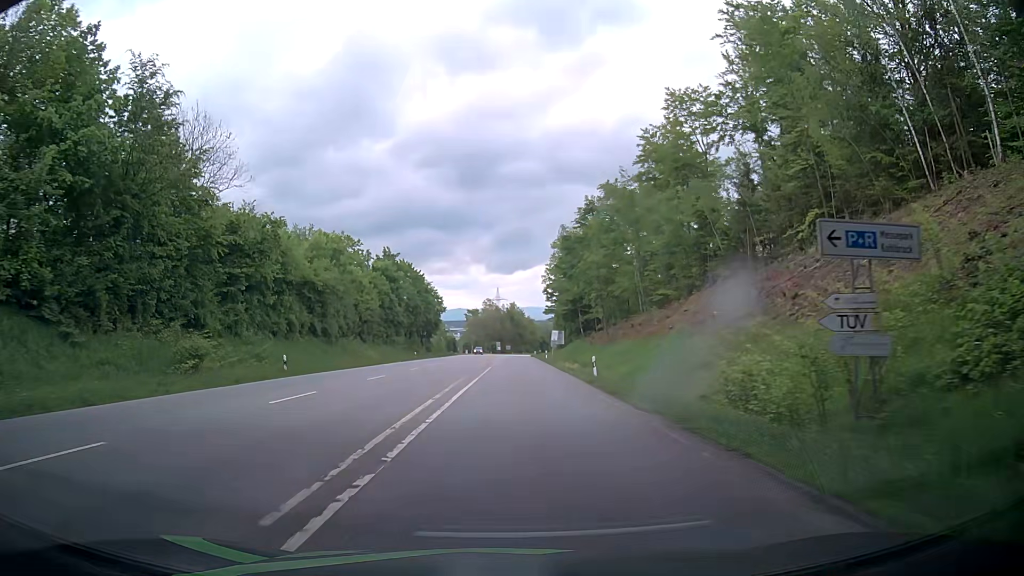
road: secondary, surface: asphalt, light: Day
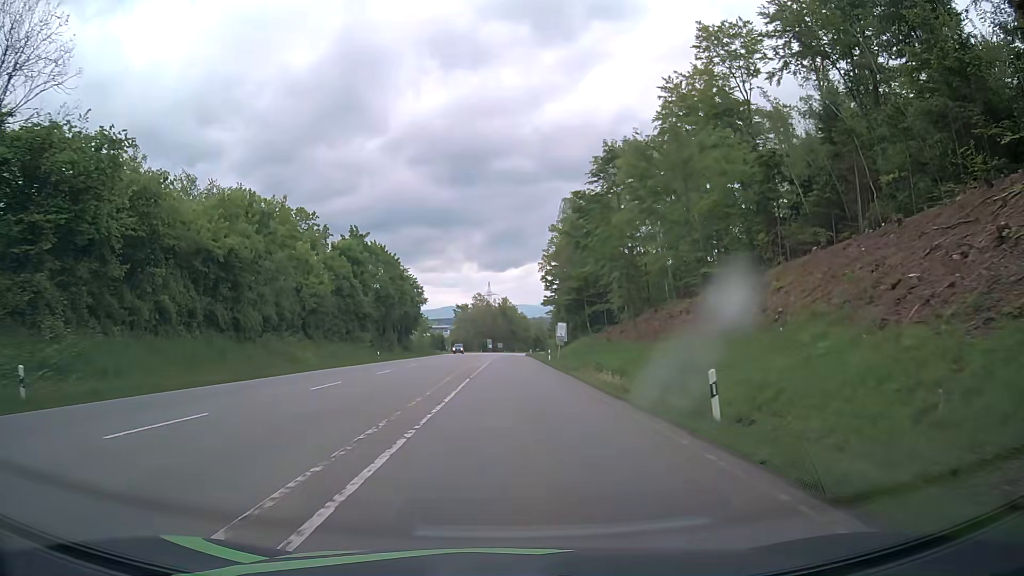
(+0.3, +18.4) m; 0°
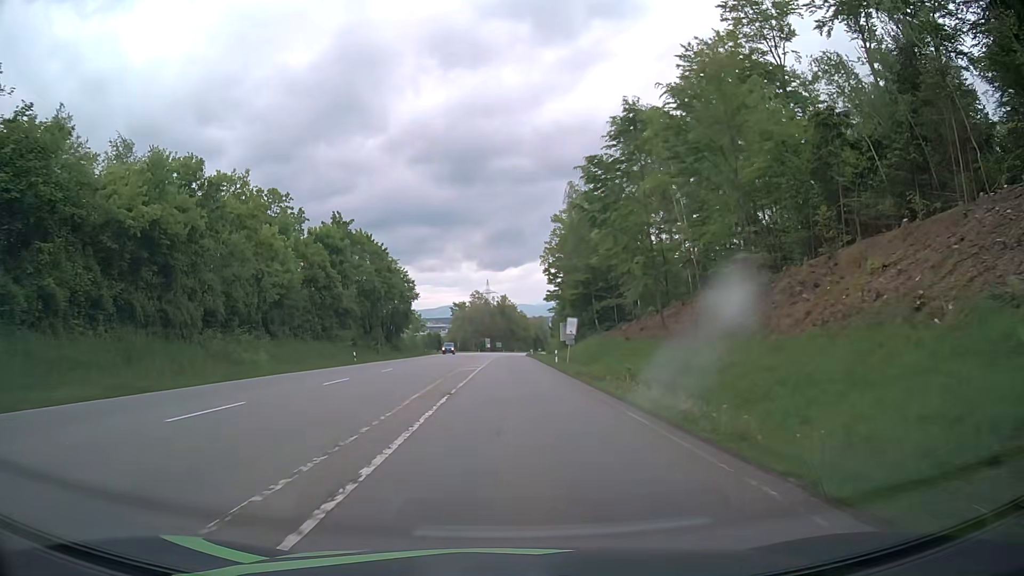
(+0.1, +9.2) m; 0°
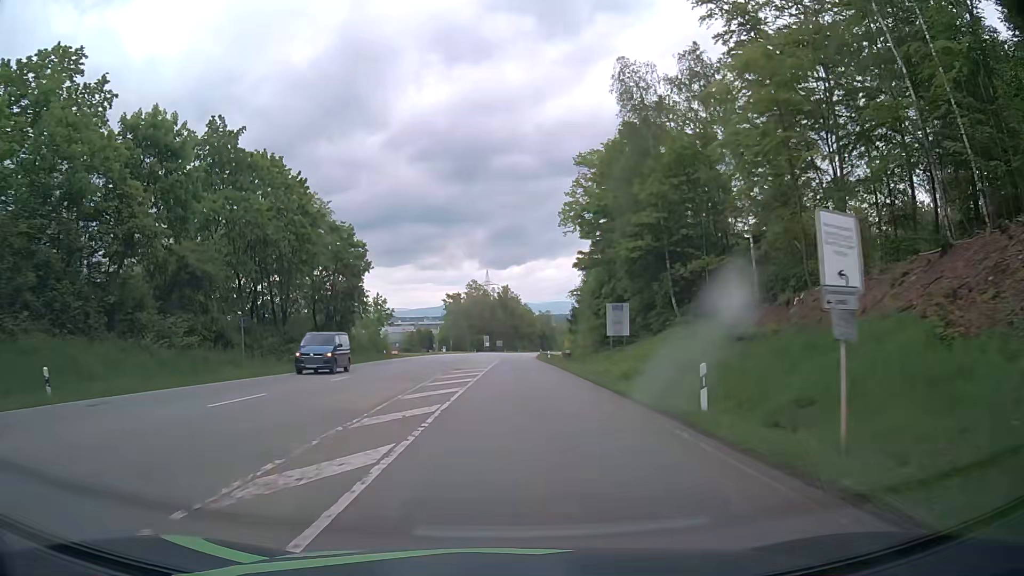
(-0.2, +36.7) m; -1°
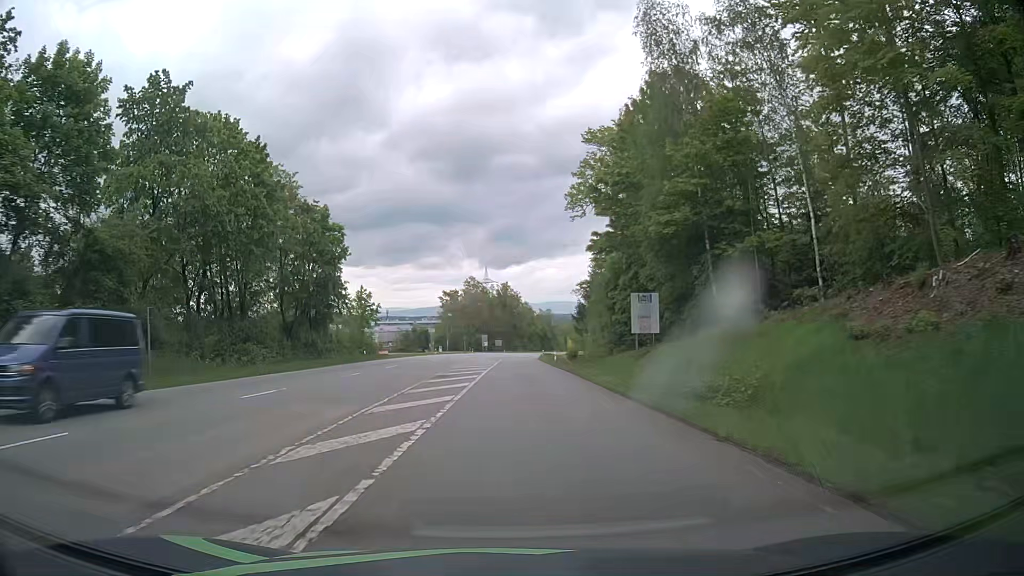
(+0.1, +9.2) m; 0°
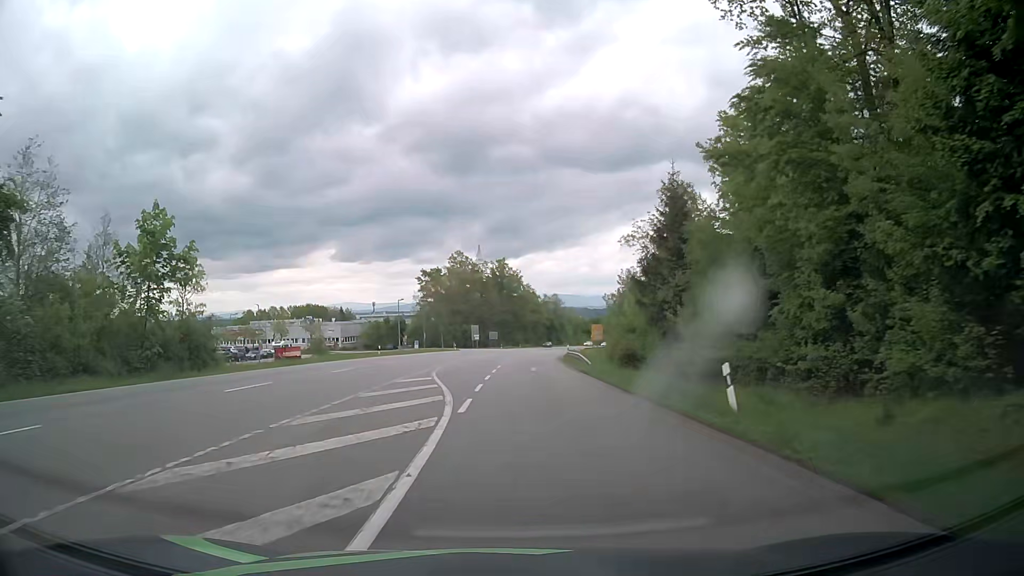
(+0.5, +45.9) m; +1°
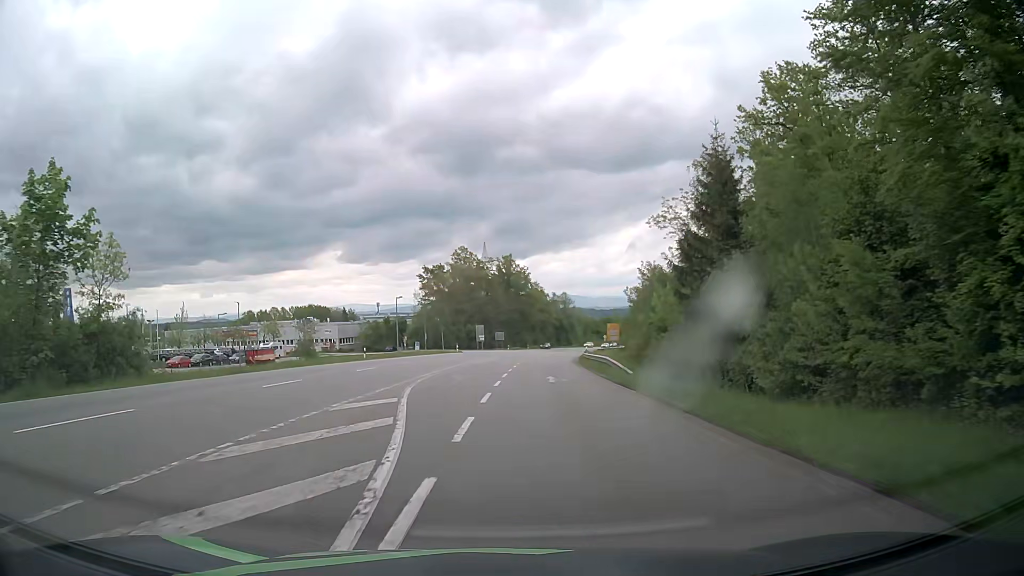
(0.0, +9.2) m; -1°
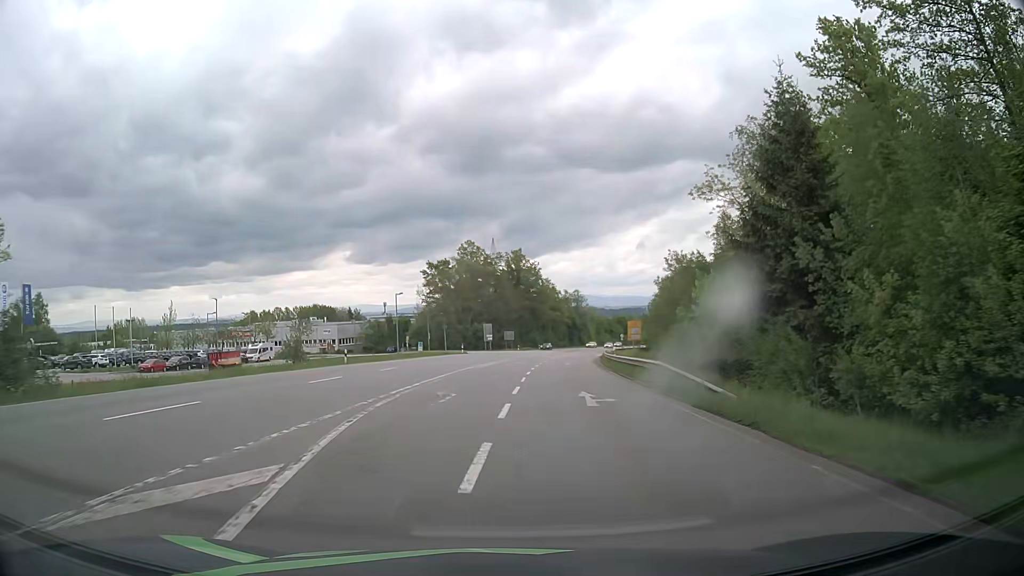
(0.0, +9.2) m; -1°
(0, +10) (0, +20) (0, +30) (0, +40) (+1, +50) (+2, +60) (+3, +70) (+4, +80) (+6, +90) (+6, +100) m
